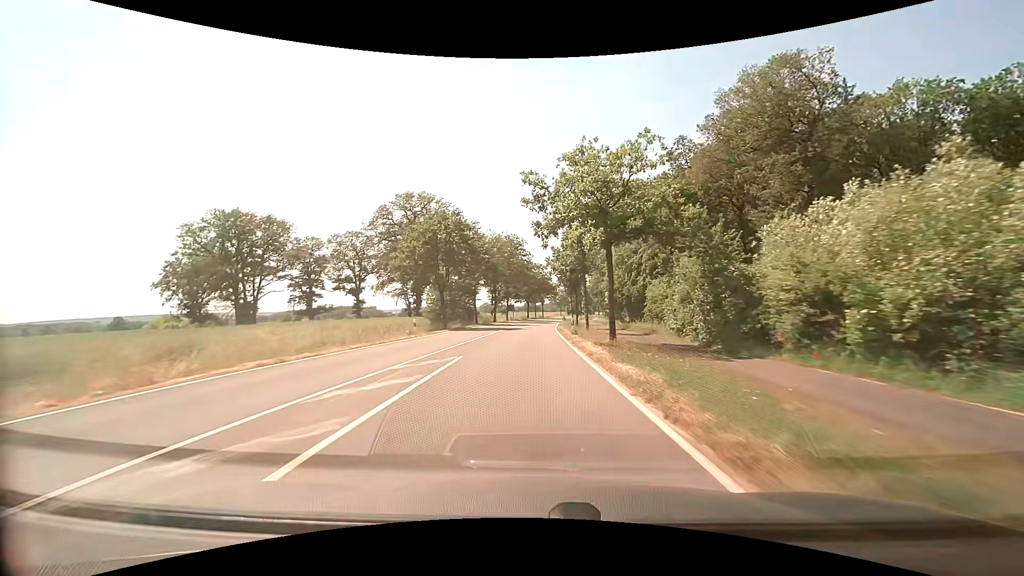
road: secondary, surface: asphalt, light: Day
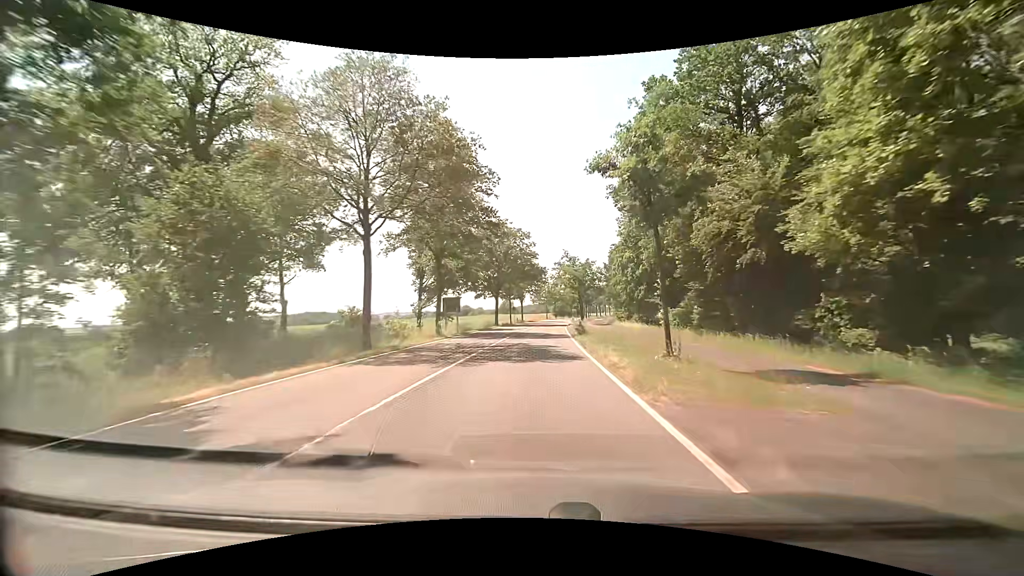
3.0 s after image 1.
(+0.8, +52.0) m; +2°
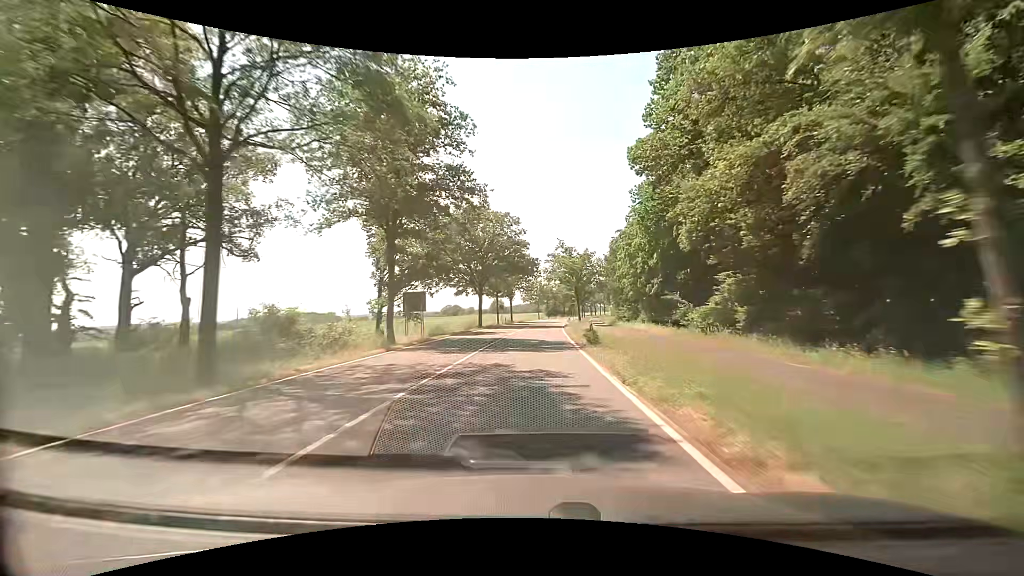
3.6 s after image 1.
(+0.2, +10.4) m; +2°
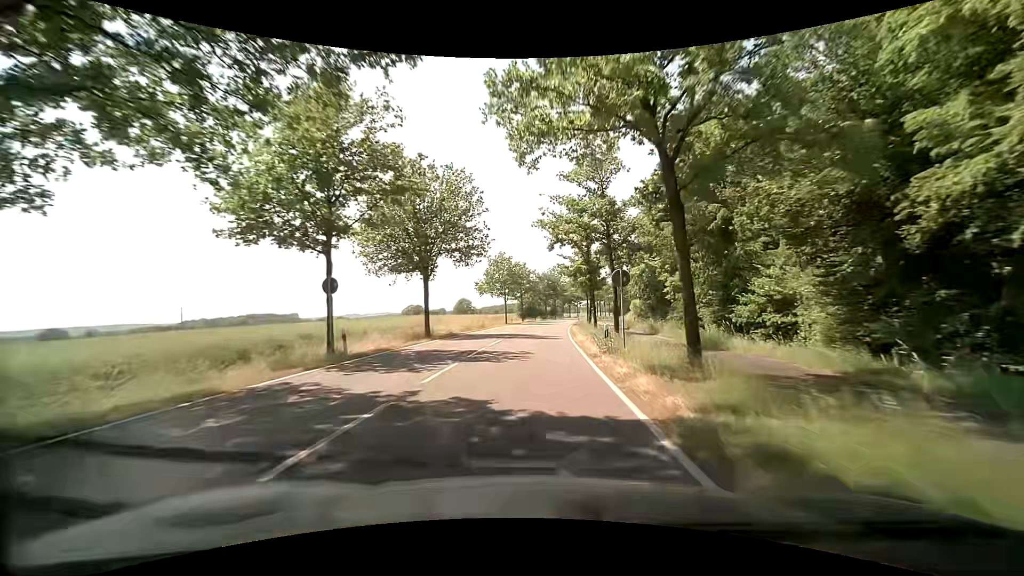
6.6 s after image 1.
(+1.3, +53.1) m; +3°
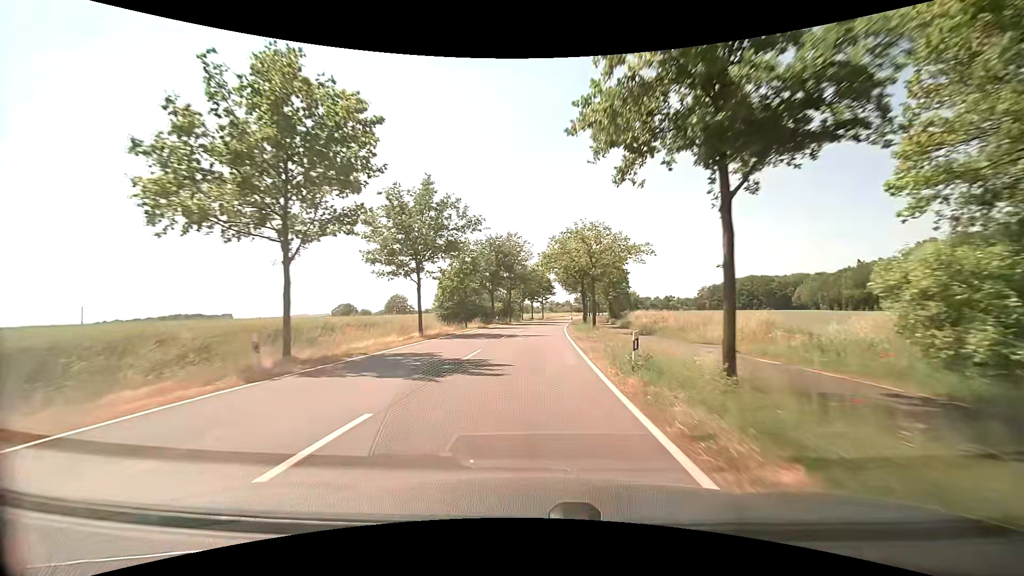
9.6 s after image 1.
(+2.3, +55.1) m; +5°
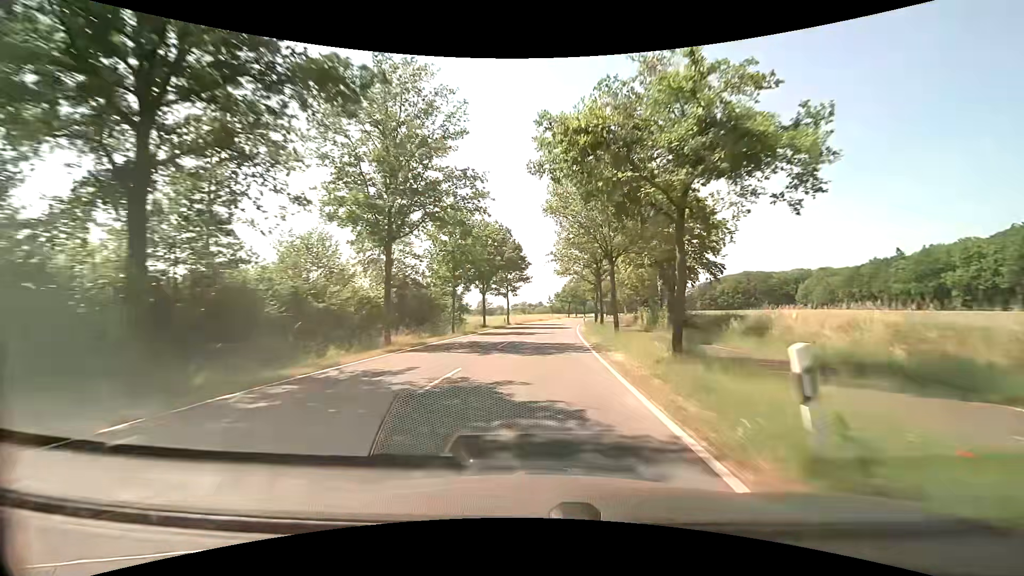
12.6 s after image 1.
(+1.6, +54.4) m; +3°
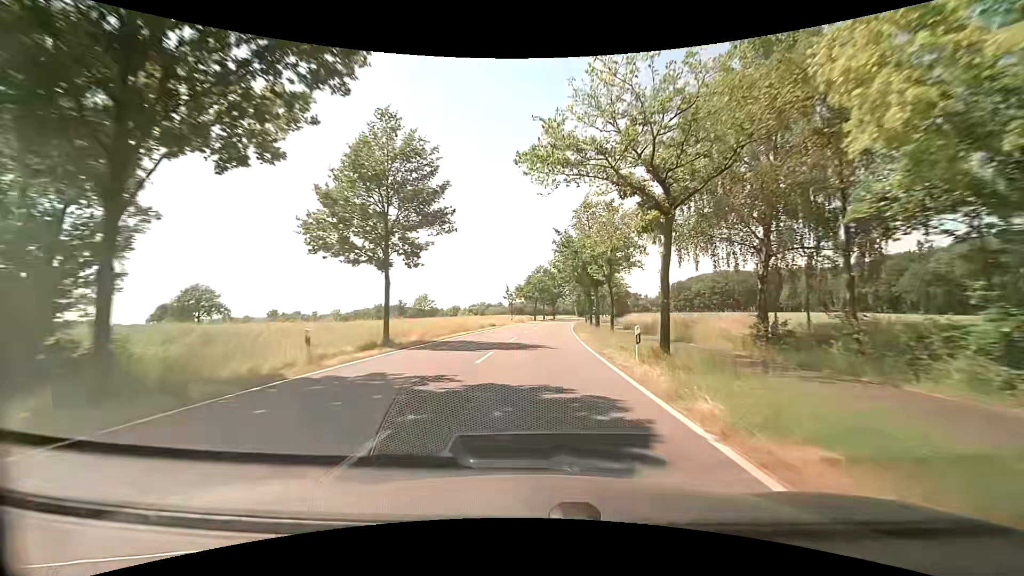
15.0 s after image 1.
(+1.5, +42.7) m; +4°
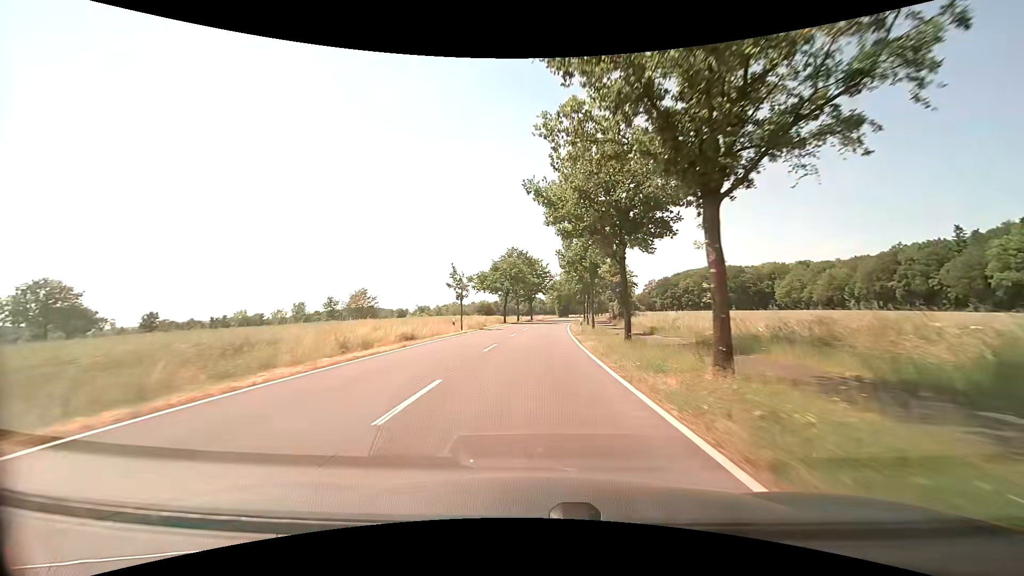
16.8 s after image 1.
(+0.9, +31.8) m; +3°
(0, +10) (0, +20) (0, +30) (+1, +40) (+1, +50) (+2, +60) (+3, +70) (+4, +80) (+5, +90) (+7, +100) m
